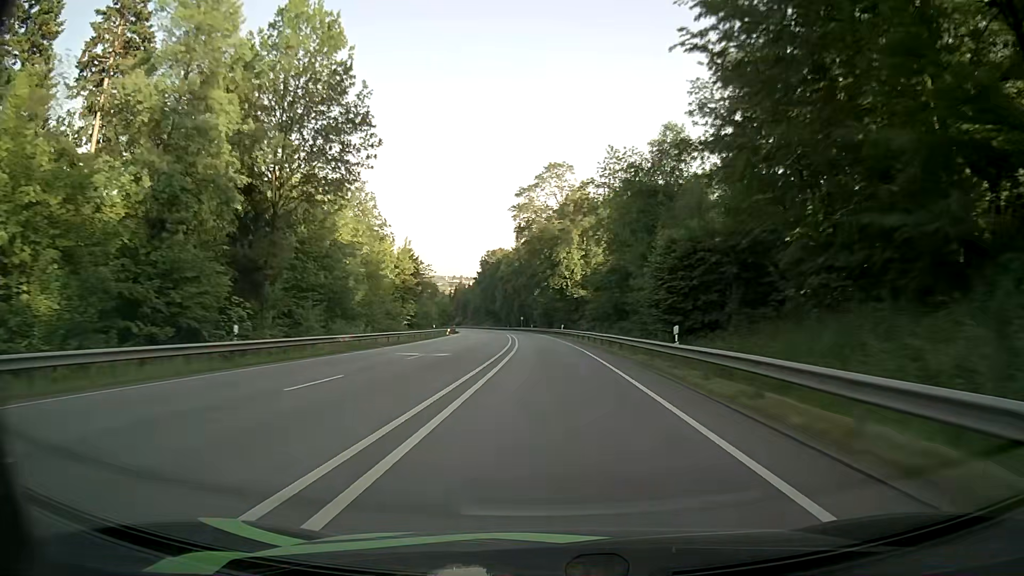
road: primary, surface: asphalt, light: Day
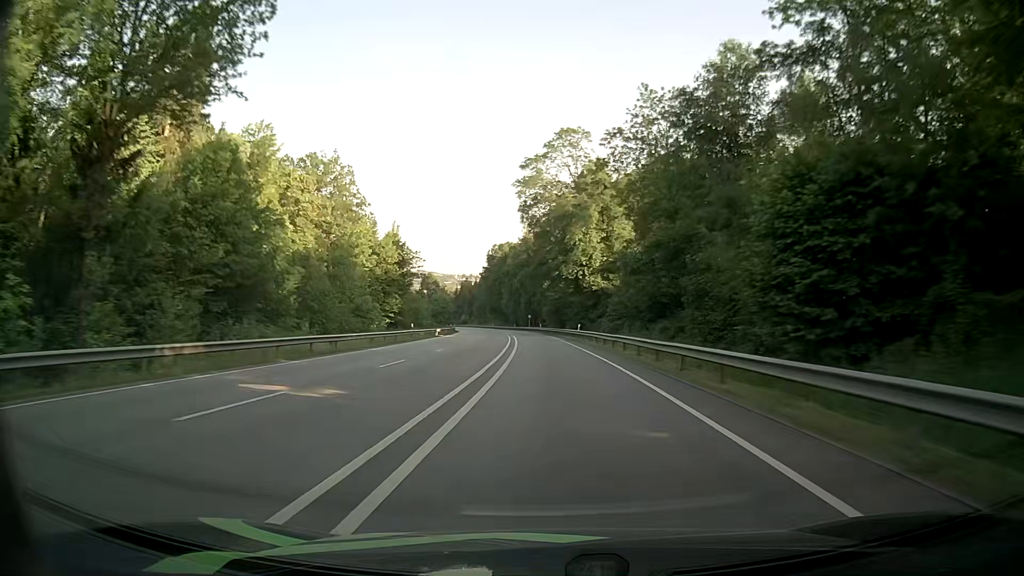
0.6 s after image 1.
(-0.1, +16.9) m; -1°
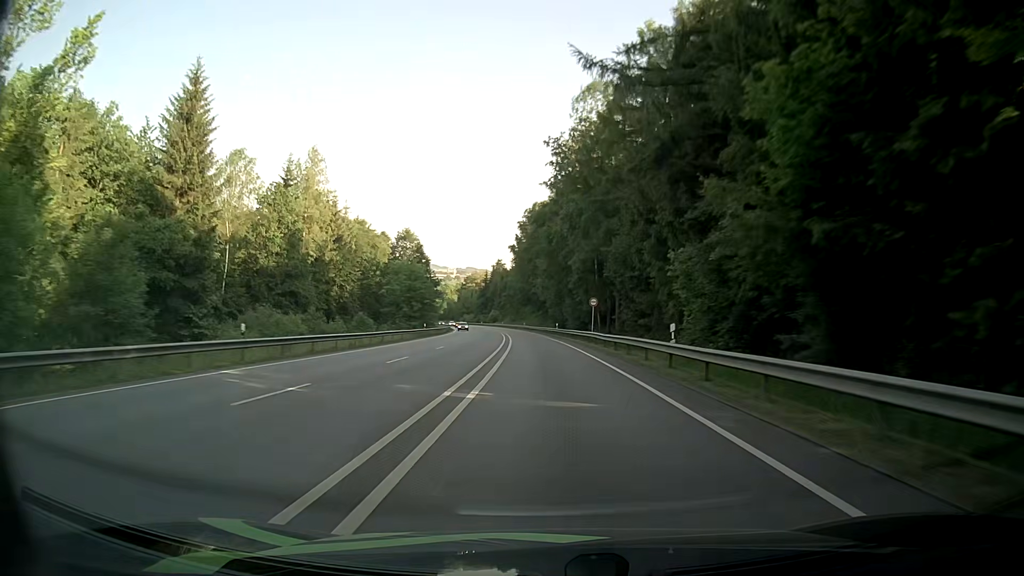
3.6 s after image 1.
(-2.9, +83.1) m; -4°
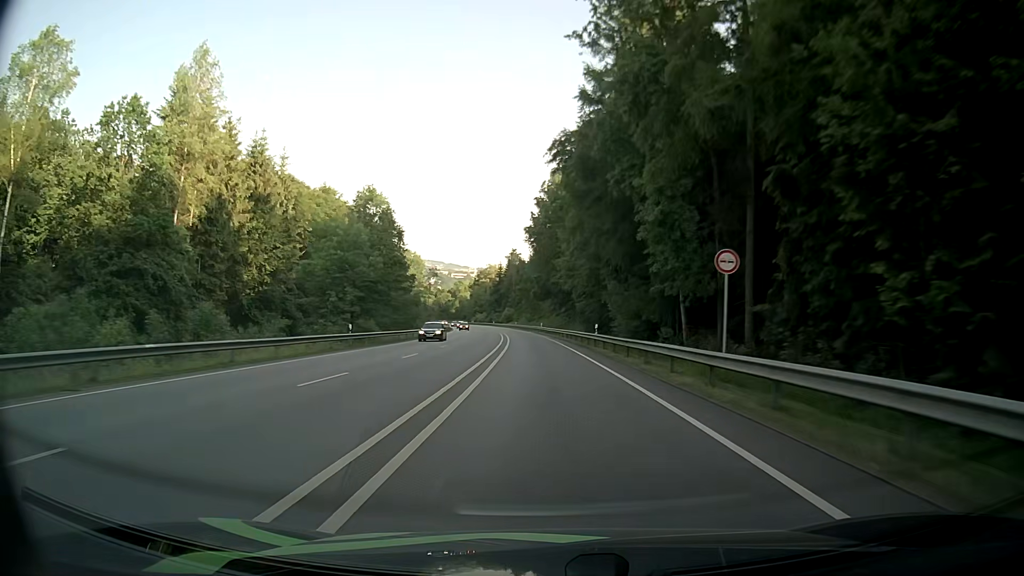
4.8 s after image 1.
(-0.6, +32.8) m; -2°
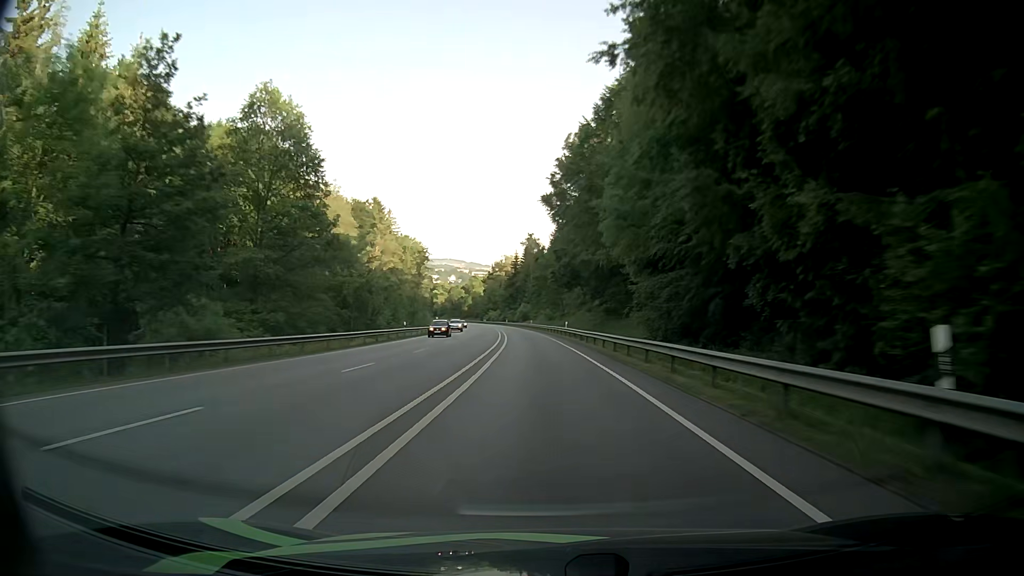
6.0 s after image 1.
(-0.6, +32.6) m; -2°
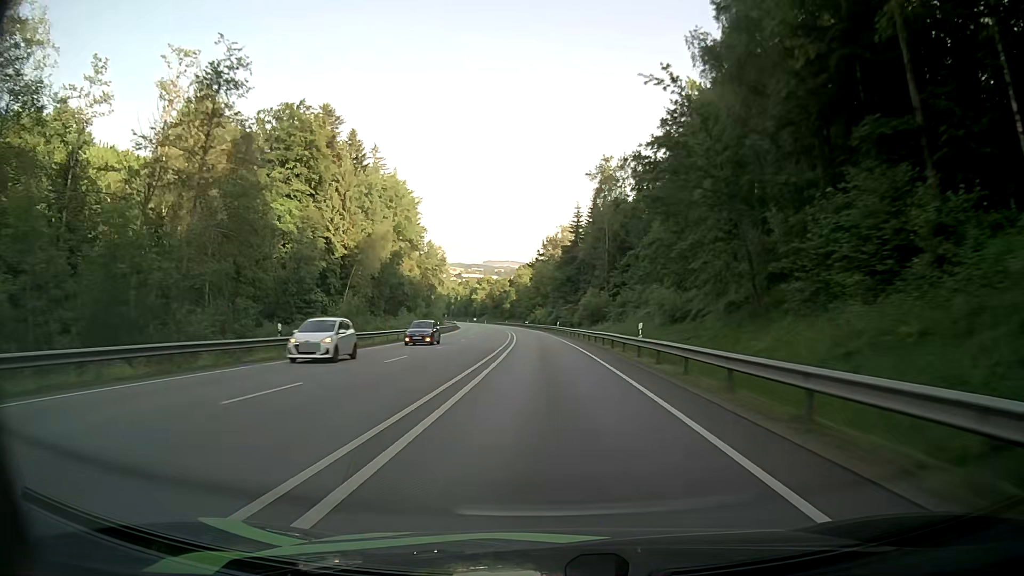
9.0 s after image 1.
(-3.6, +80.5) m; -5°
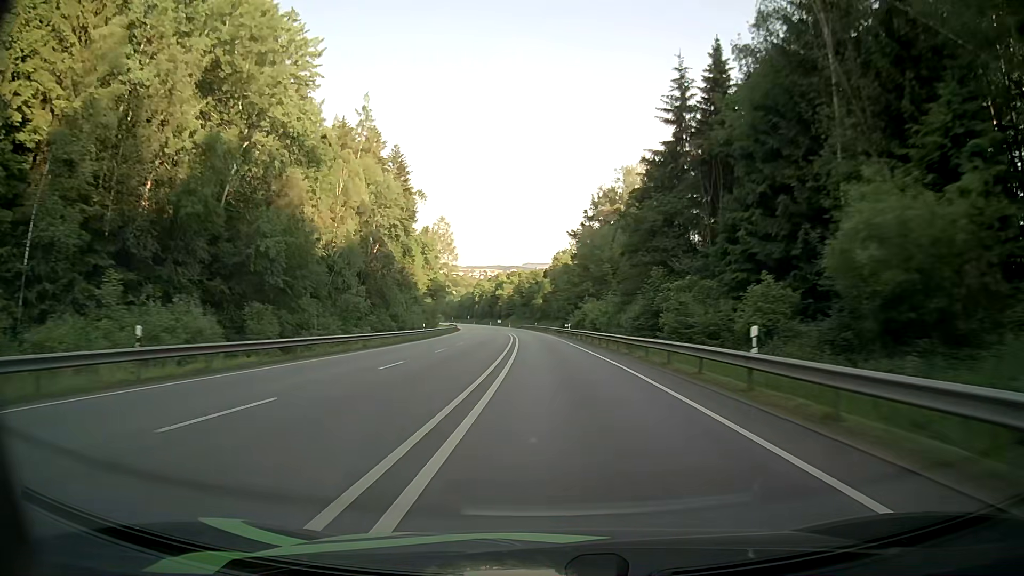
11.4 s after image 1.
(-2.0, +63.5) m; -3°
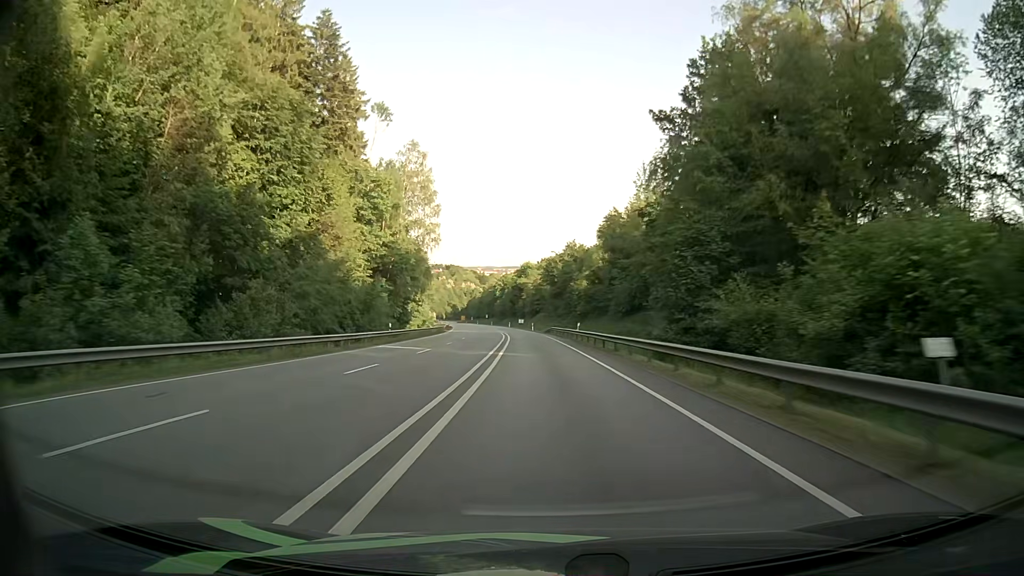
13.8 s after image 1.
(-1.5, +62.8) m; -3°
(0, +10) (0, +20) (0, +30) (-1, +40) (-1, +50) (-2, +60) (-2, +70) (-3, +80) (-4, +90) (-5, +100) m
